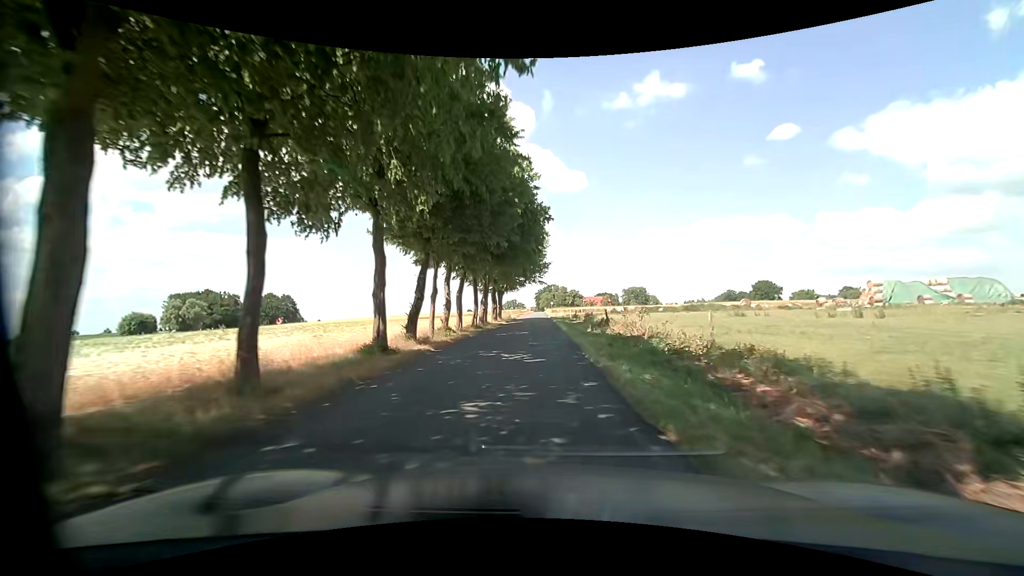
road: unclassified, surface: asphalt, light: Day
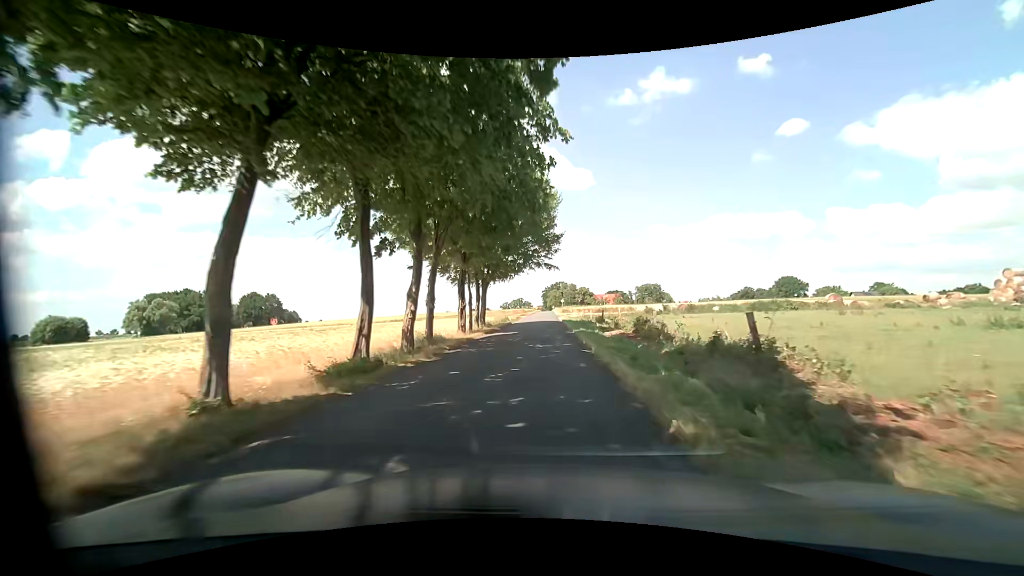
(-0.5, +23.2) m; -2°
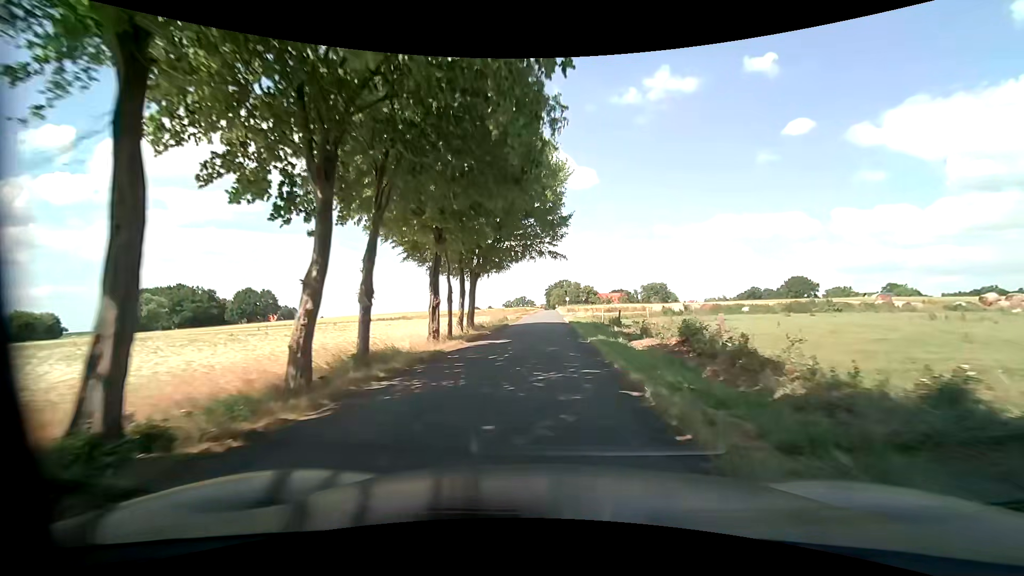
(0.0, +7.7) m; 0°
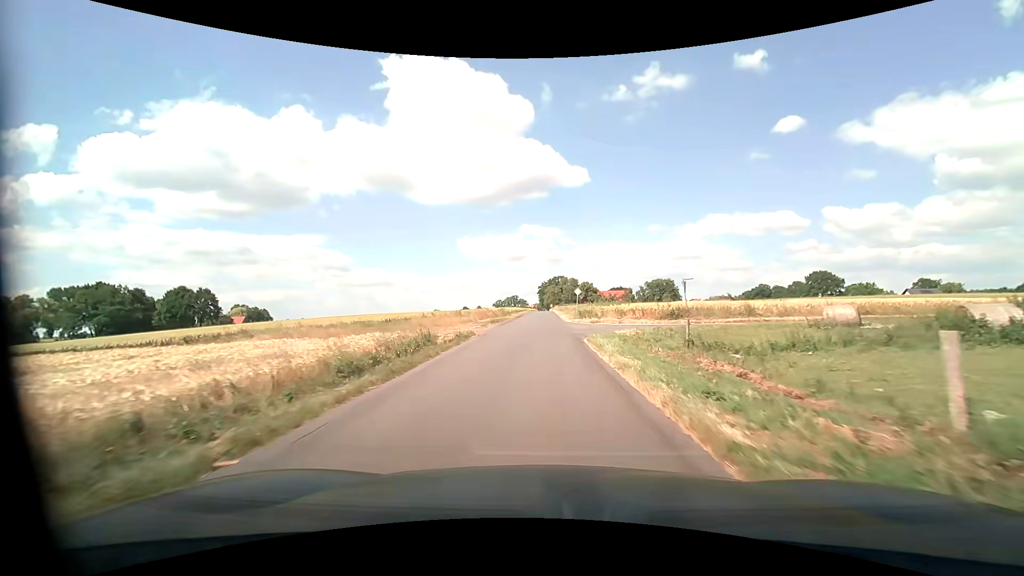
(+0.4, +38.7) m; 0°
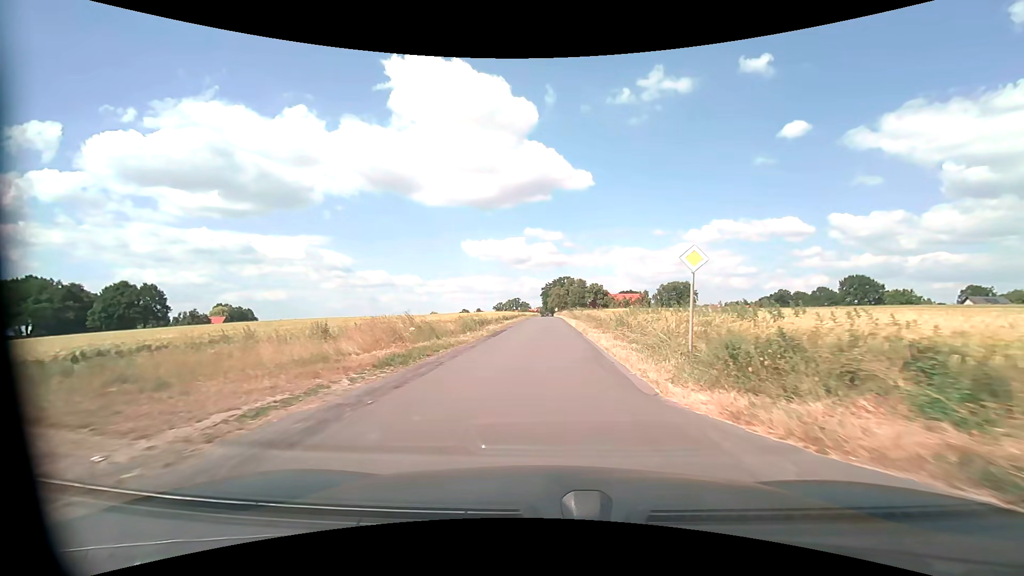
(+0.1, +30.4) m; 0°
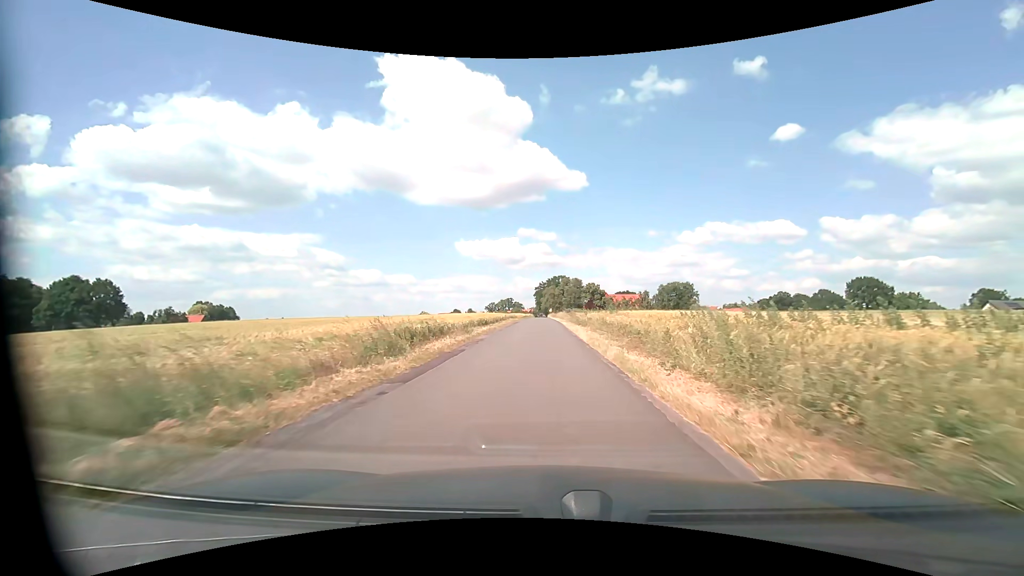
(+0.1, +14.6) m; +1°
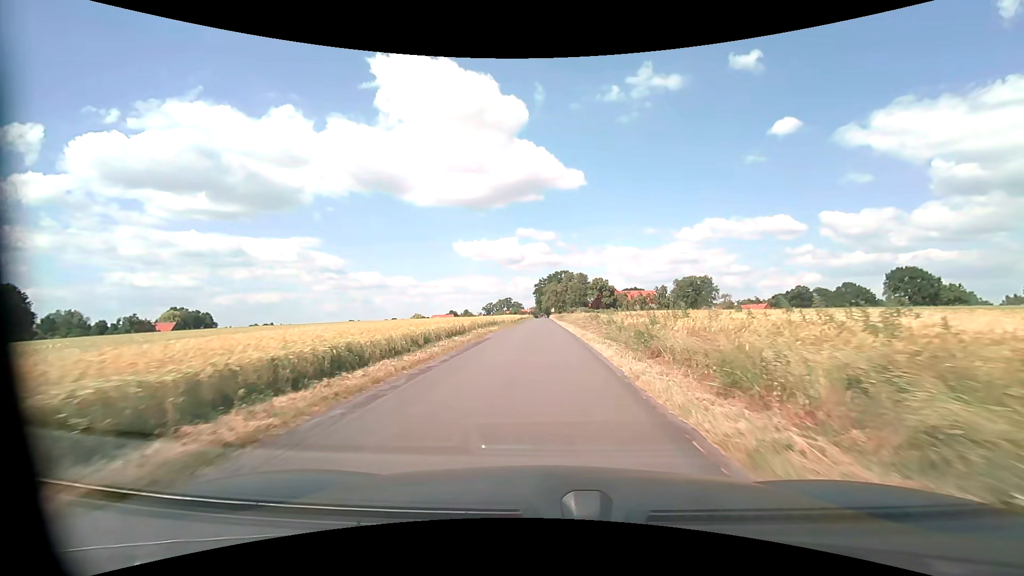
(0.0, +29.7) m; 0°
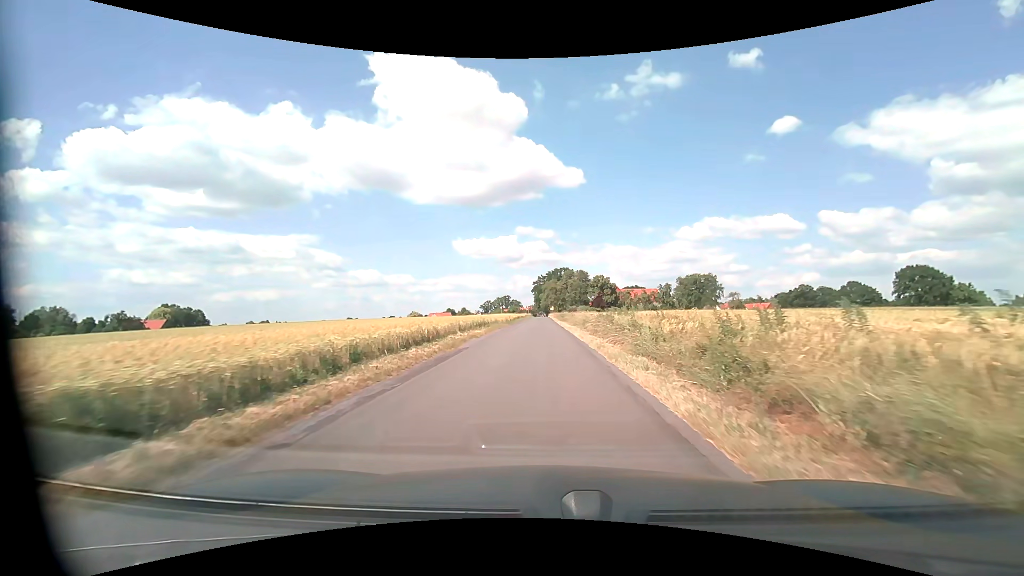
(0.0, +7.5) m; 0°
(0, +10) (0, +20) (0, +30) (0, +40) (0, +50) (0, +60) (0, +70) (0, +80) (0, +90) (0, +100) m
